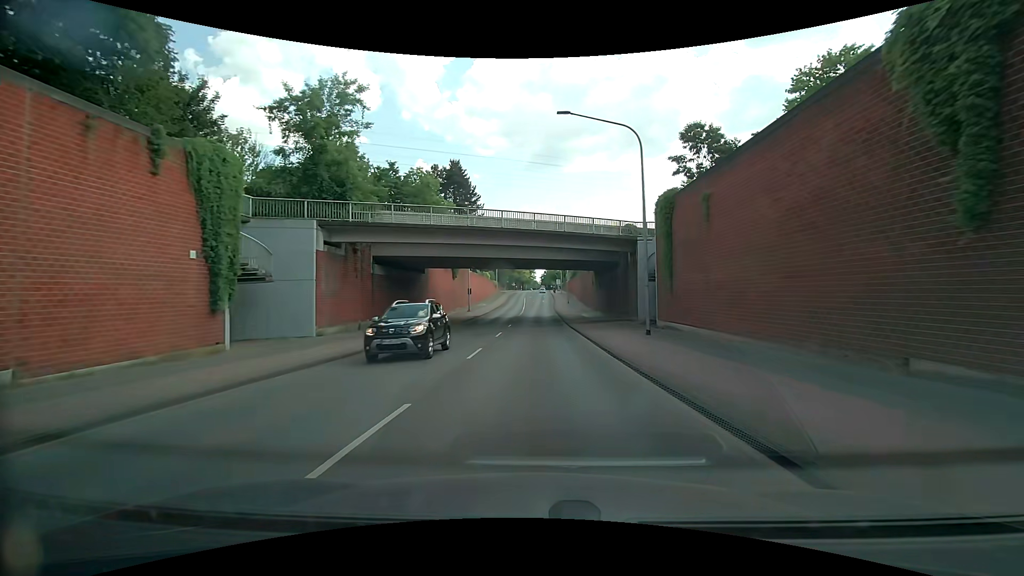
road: secondary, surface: asphalt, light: Day
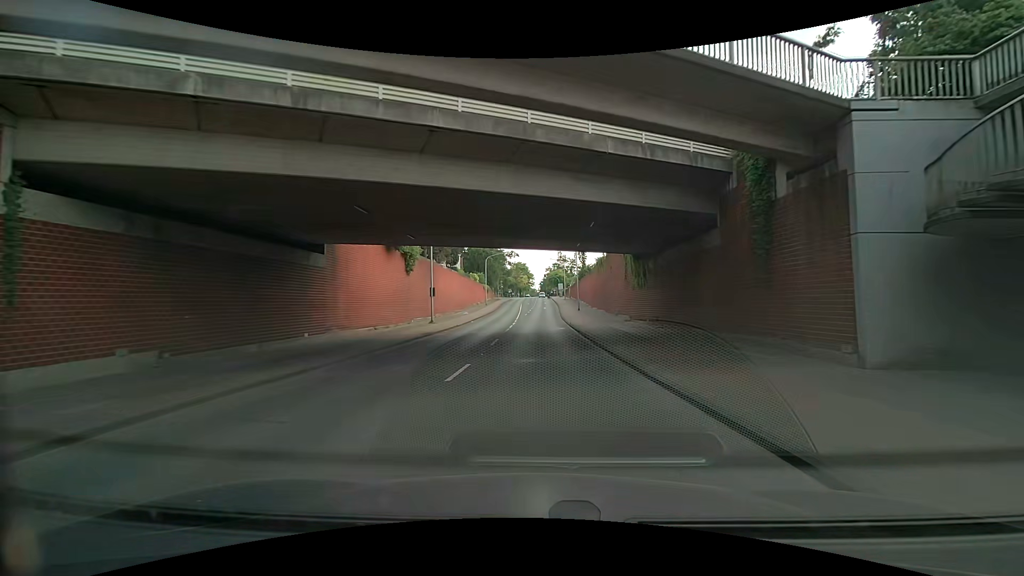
(+0.1, +22.6) m; +1°
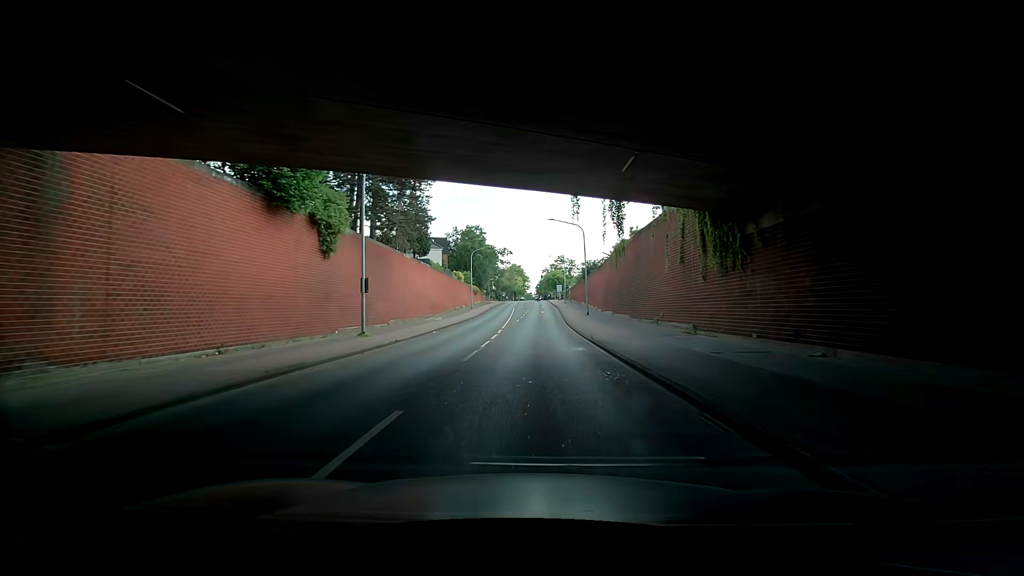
(+0.1, +15.5) m; 0°
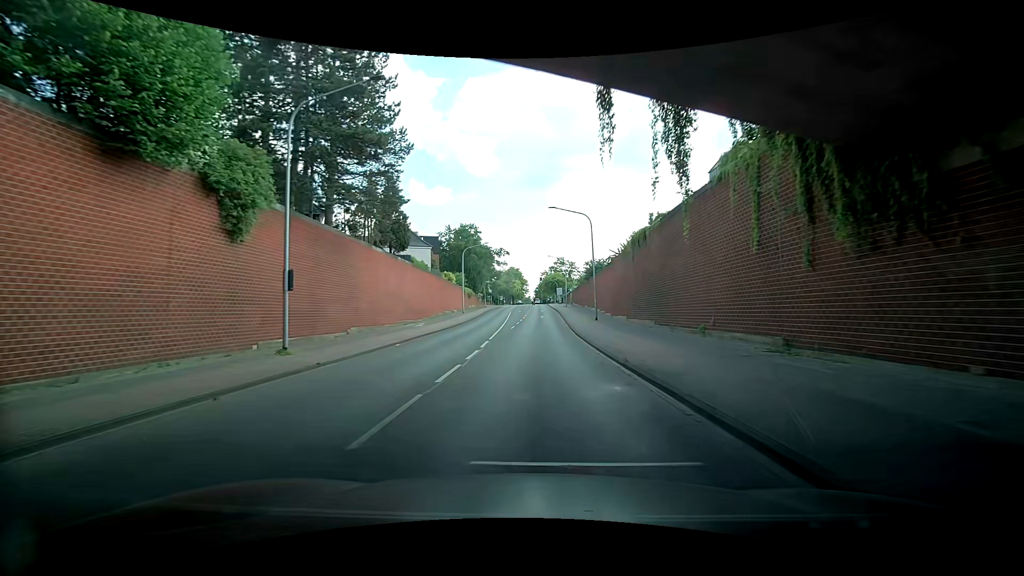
(0.0, +7.8) m; -2°
(0, +10) (+1, +20) (+1, +30) (+2, +40) (+3, +50) (+3, +60) (+4, +70) (+4, +80) (+5, +90) (+5, +100) m
